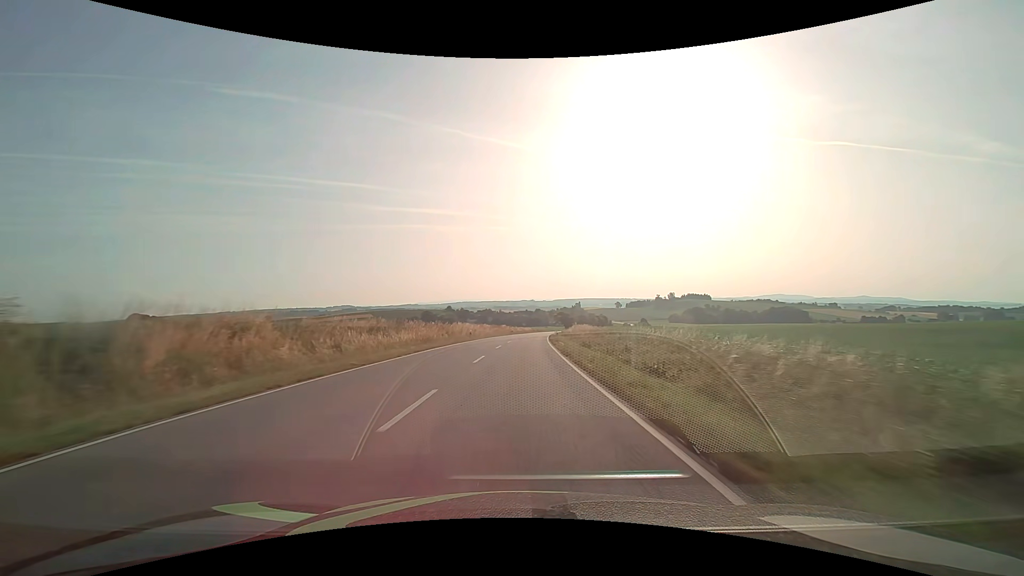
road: secondary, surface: asphalt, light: Day
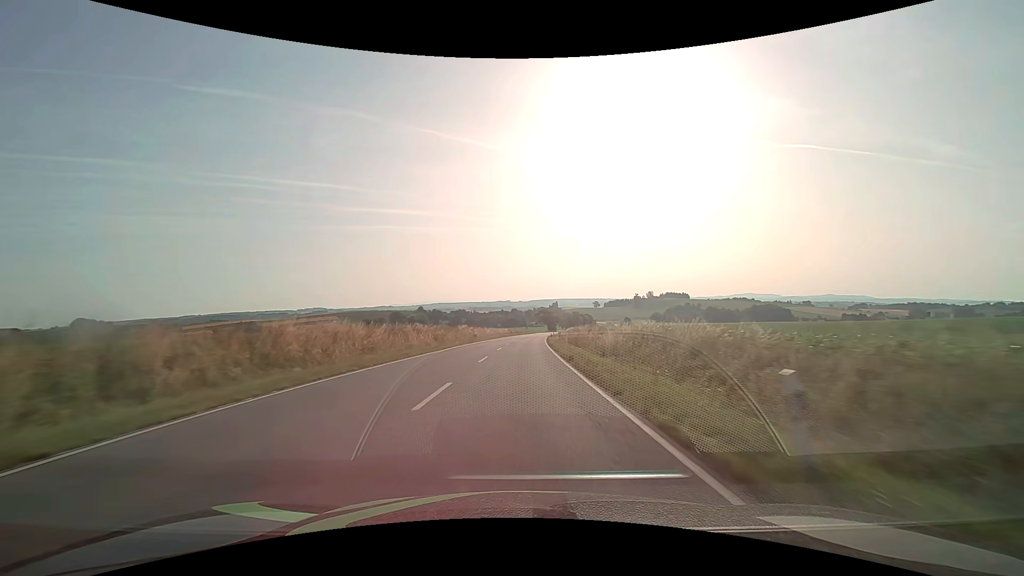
(+1.1, +46.1) m; +3°
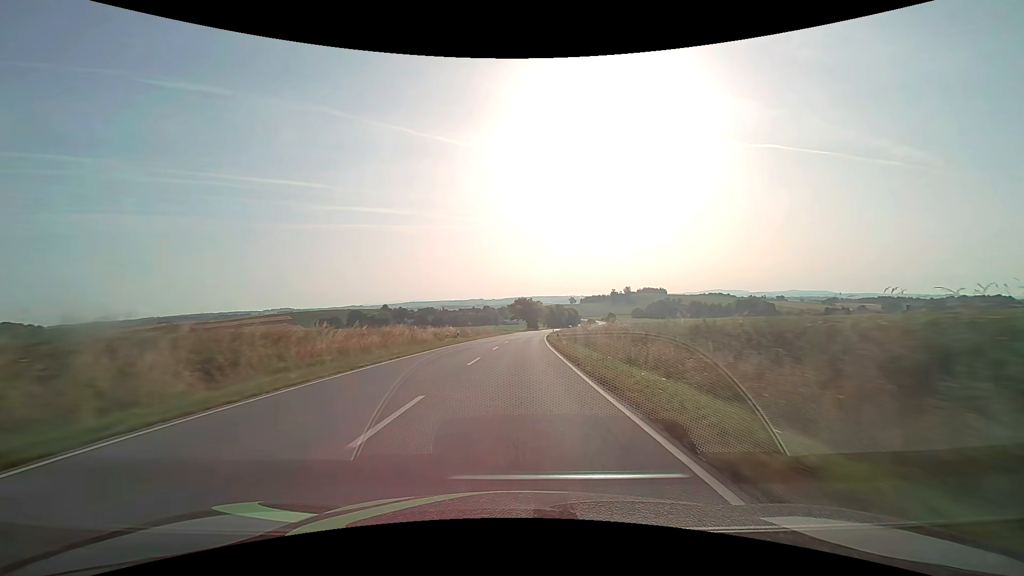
(+1.8, +62.7) m; +3°
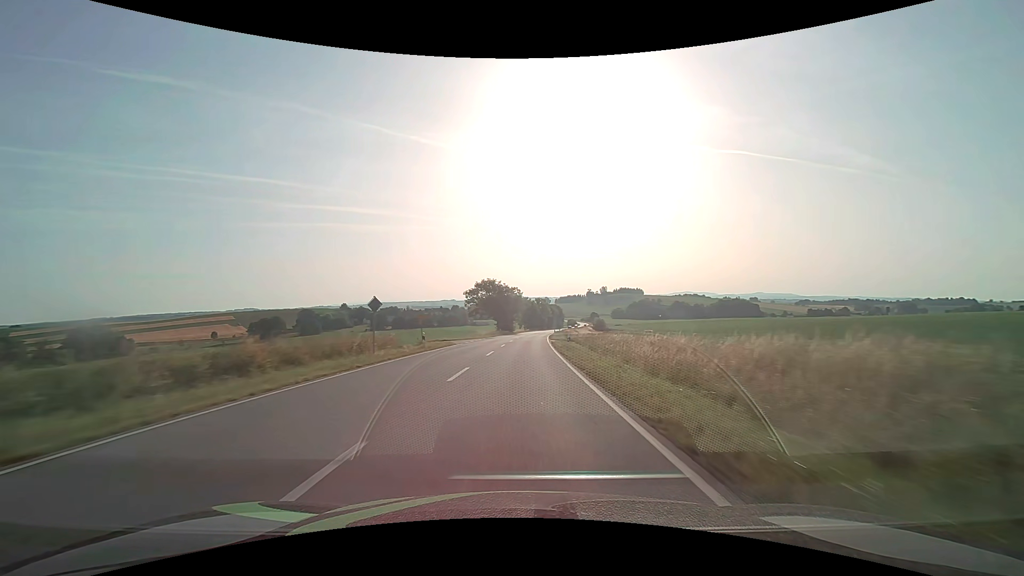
(+1.7, +63.5) m; +3°
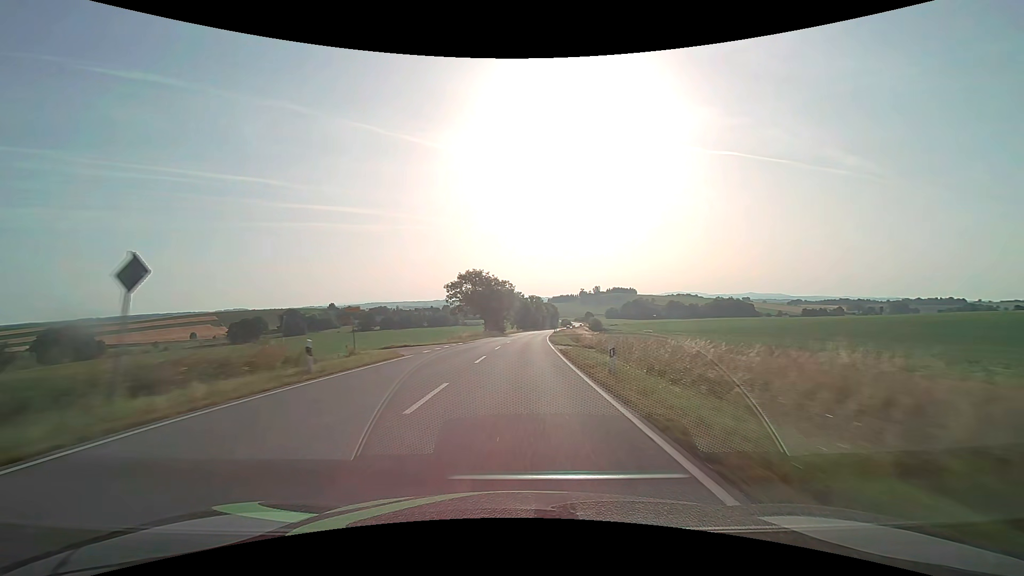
(+0.2, +15.9) m; +1°
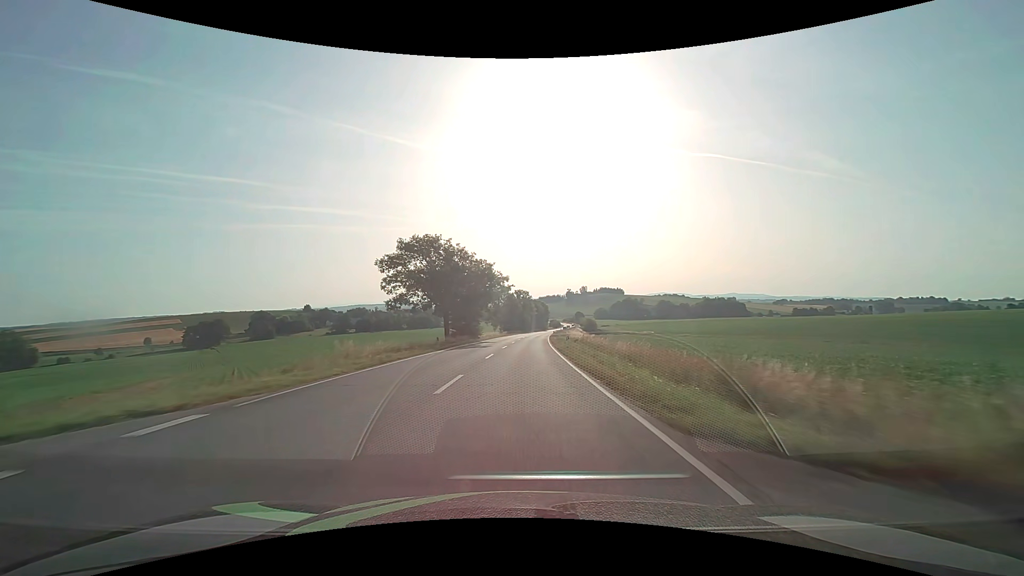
(+0.5, +31.7) m; +2°
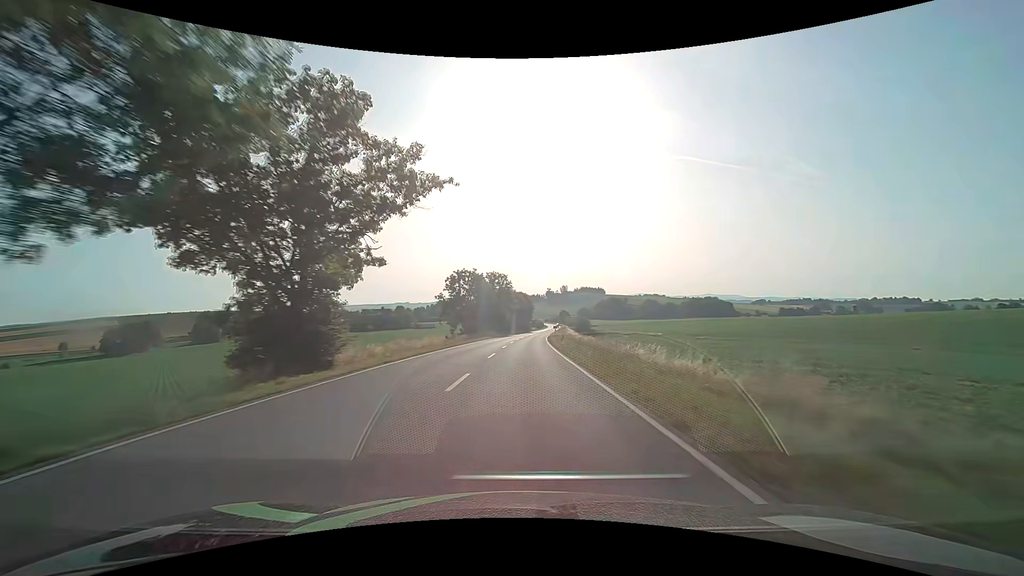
(+1.1, +47.5) m; +3°
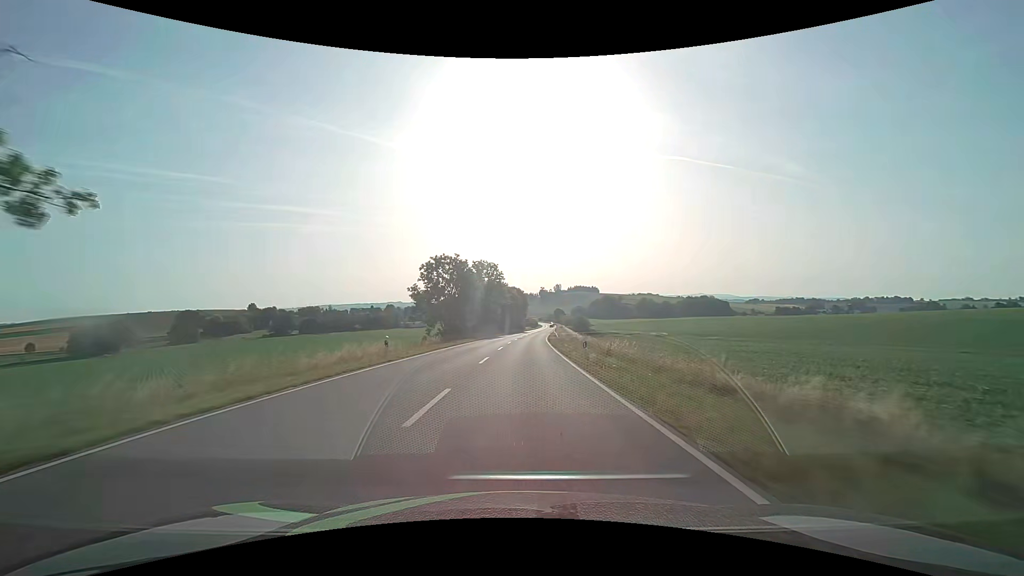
(+0.1, +15.8) m; +1°
(0, +10) (0, +20) (0, +30) (+1, +40) (+1, +50) (+2, +60) (+2, +70) (+3, +80) (+4, +90) (+4, +100) m
